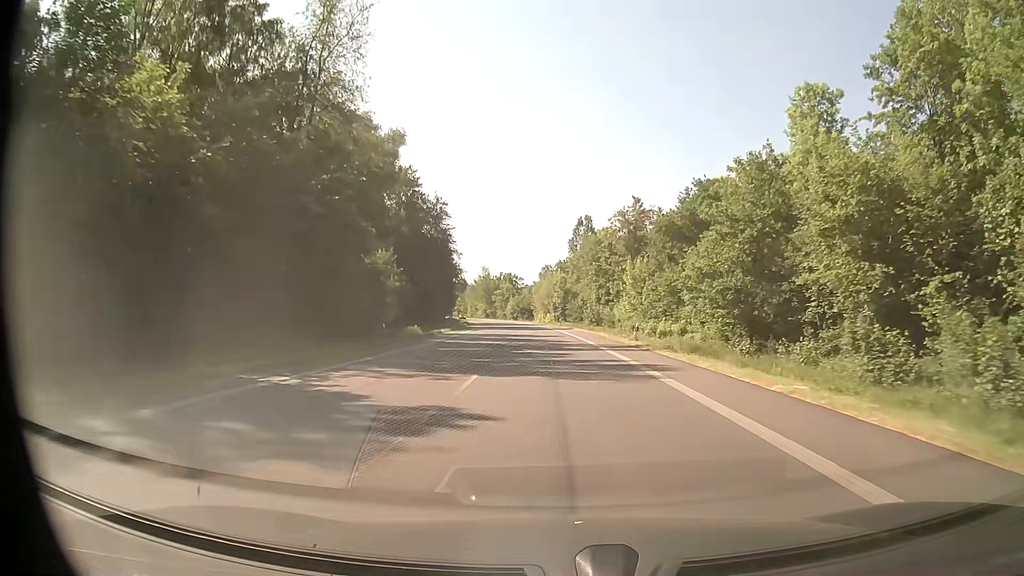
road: primary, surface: asphalt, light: Day
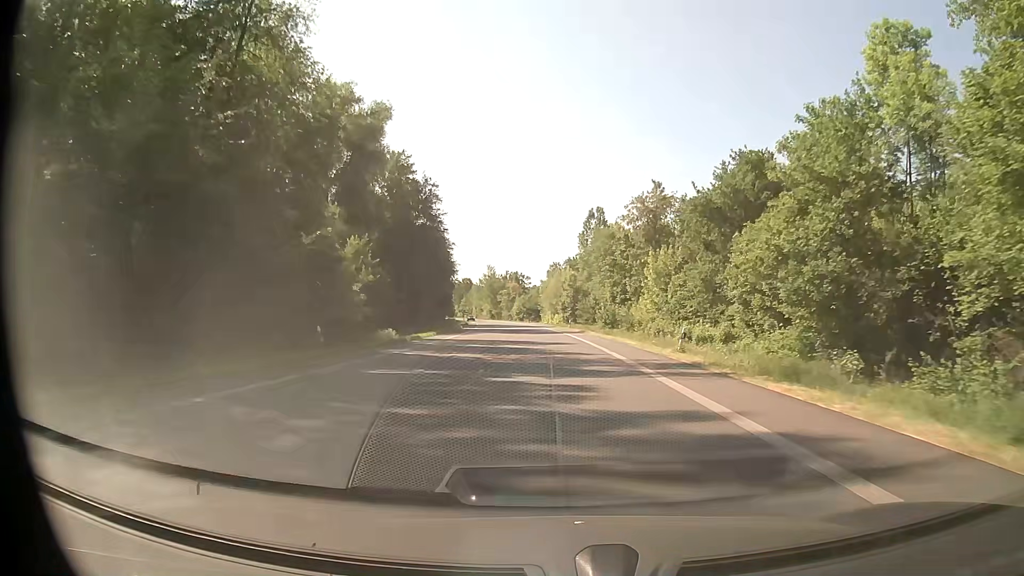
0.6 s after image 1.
(0.0, +11.1) m; -1°
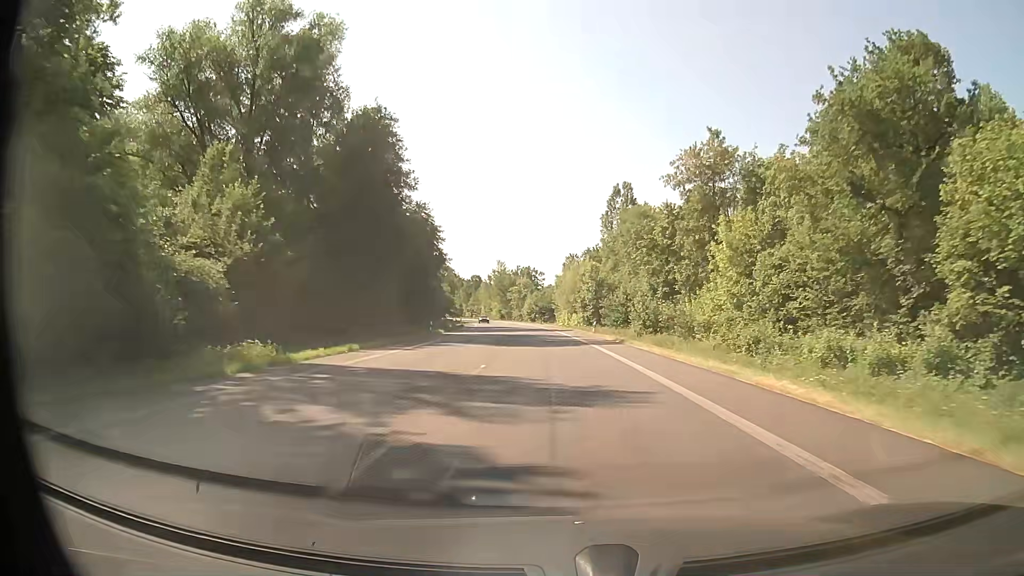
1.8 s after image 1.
(-0.2, +22.2) m; -1°
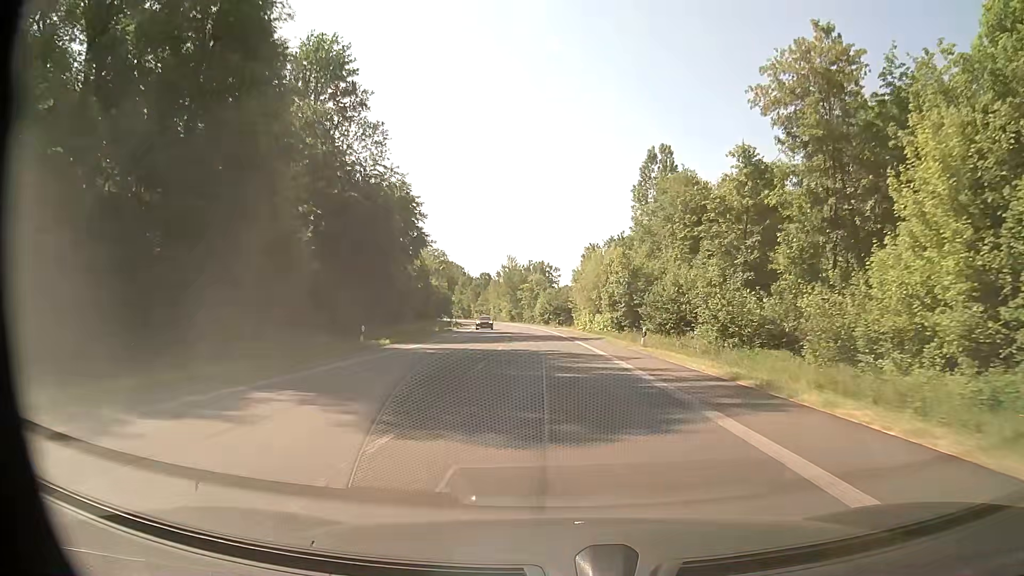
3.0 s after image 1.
(-0.2, +22.2) m; -1°
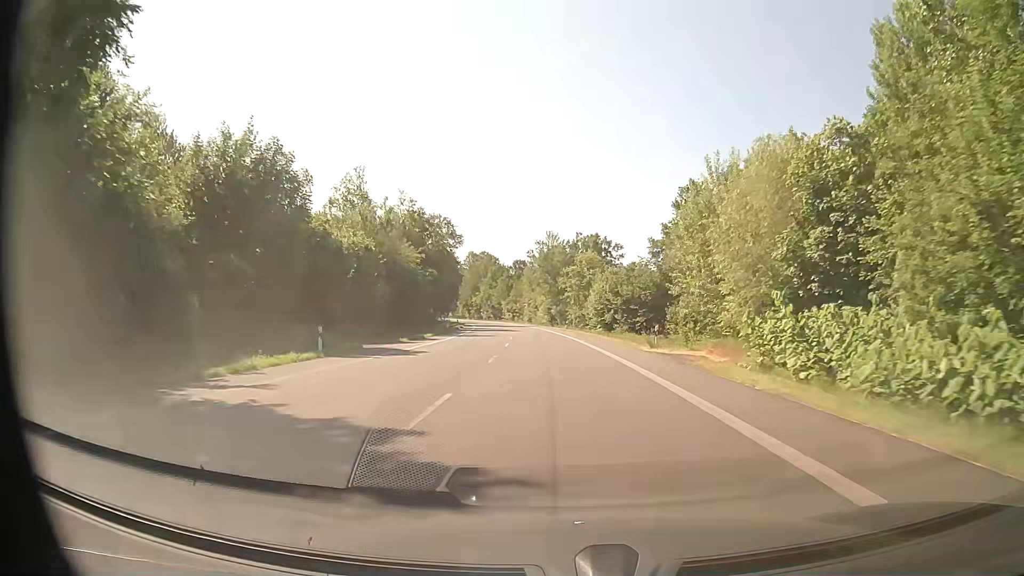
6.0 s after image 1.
(-2.1, +55.5) m; -4°
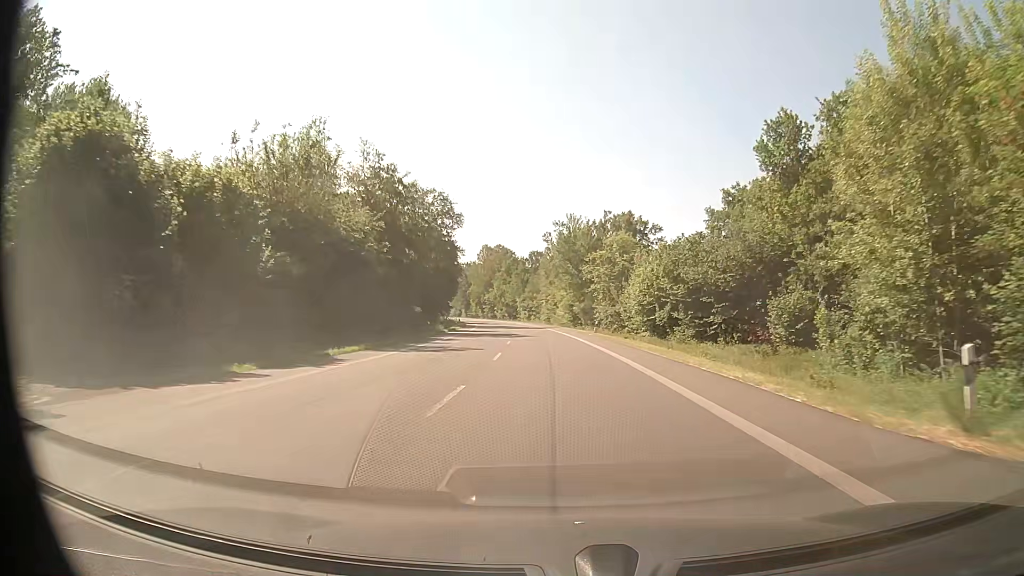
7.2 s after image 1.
(-0.3, +22.2) m; -2°
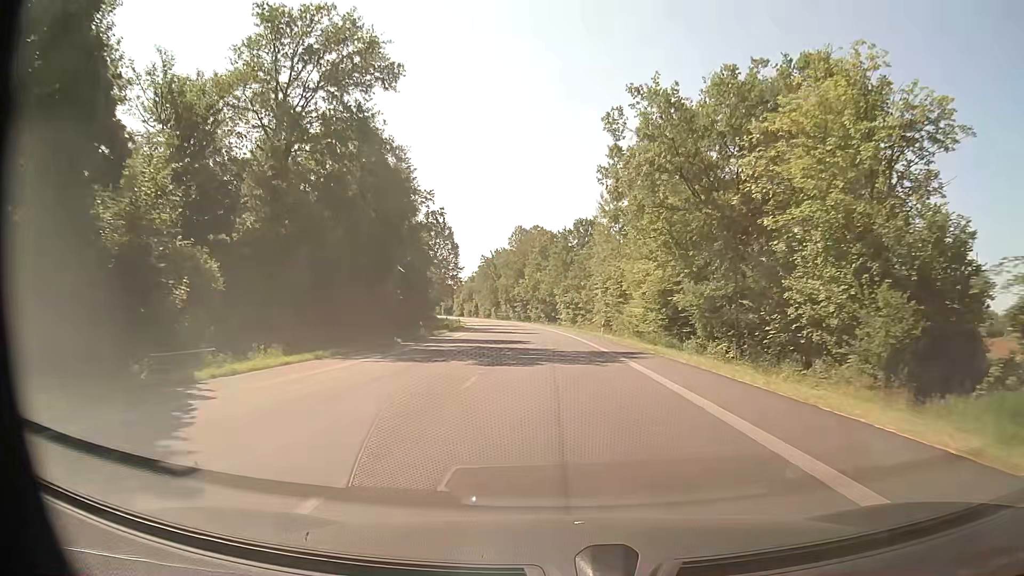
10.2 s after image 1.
(-1.9, +55.5) m; -4°
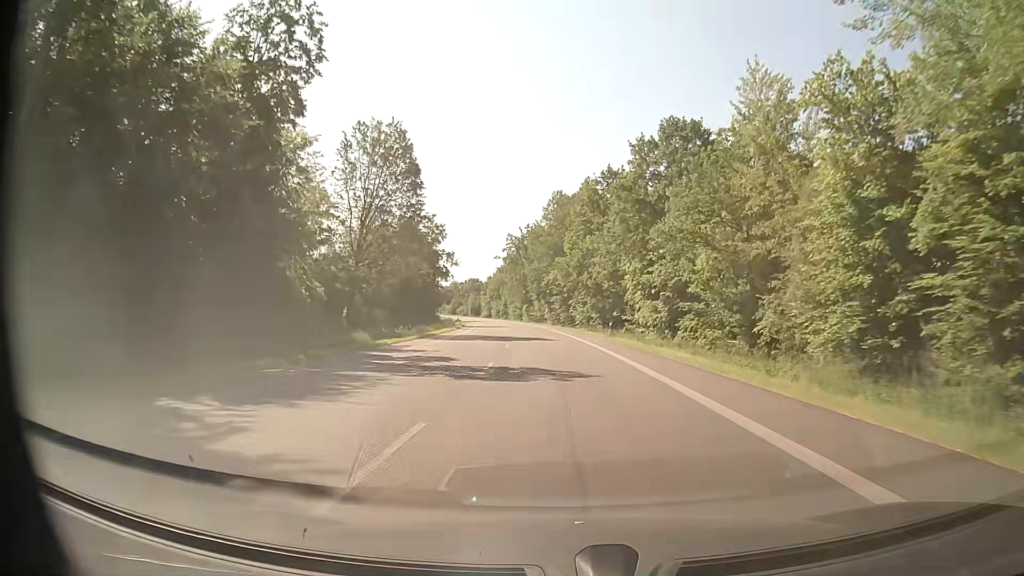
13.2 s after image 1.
(-1.9, +55.5) m; -4°
(0, +10) (0, +20) (-1, +30) (-1, +40) (-2, +50) (-2, +60) (-3, +70) (-4, +80) (-5, +90) (-6, +100) m
